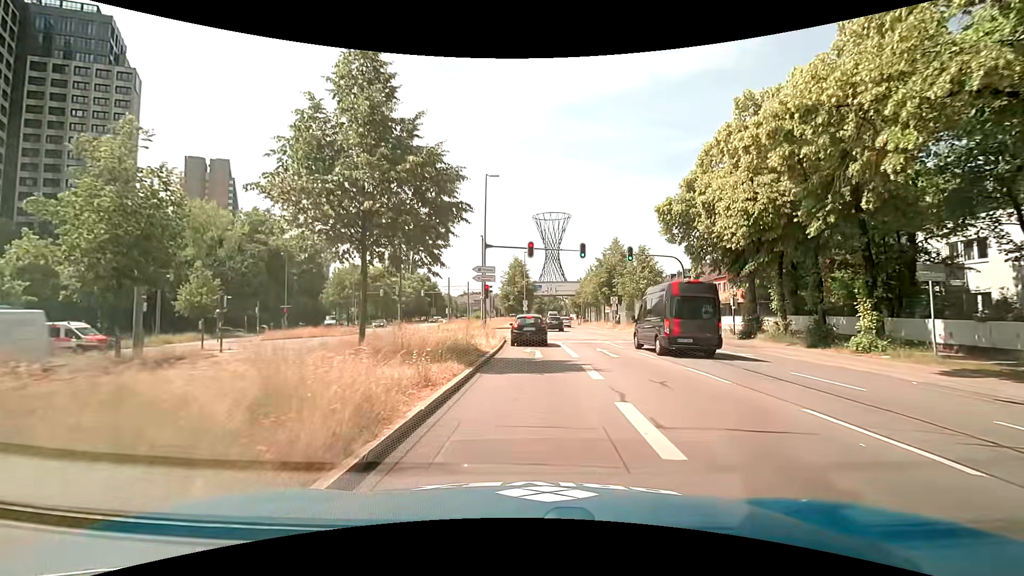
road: primary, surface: asphalt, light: Day
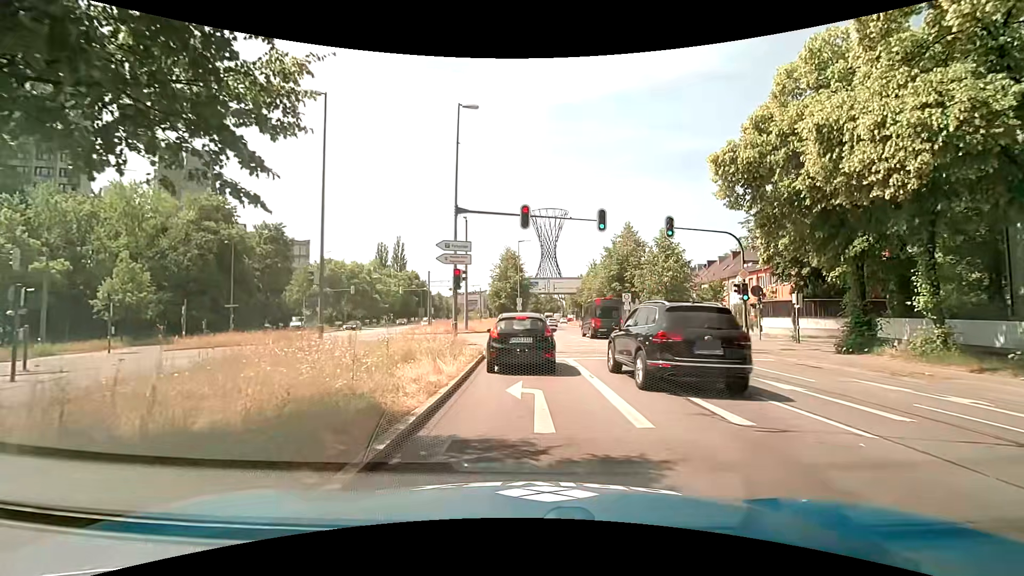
(0.0, +10.1) m; 0°
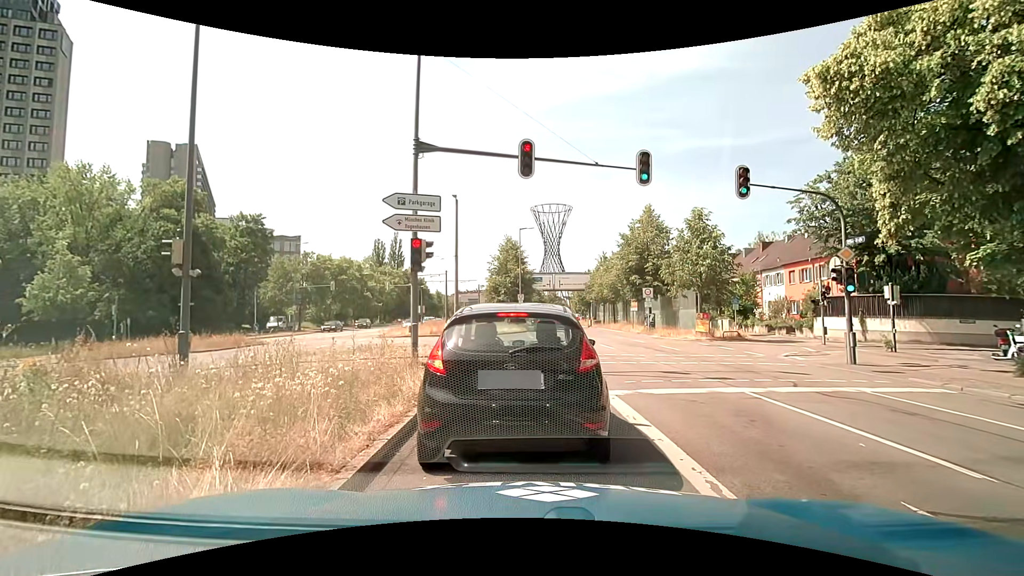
(0.0, +7.2) m; -1°
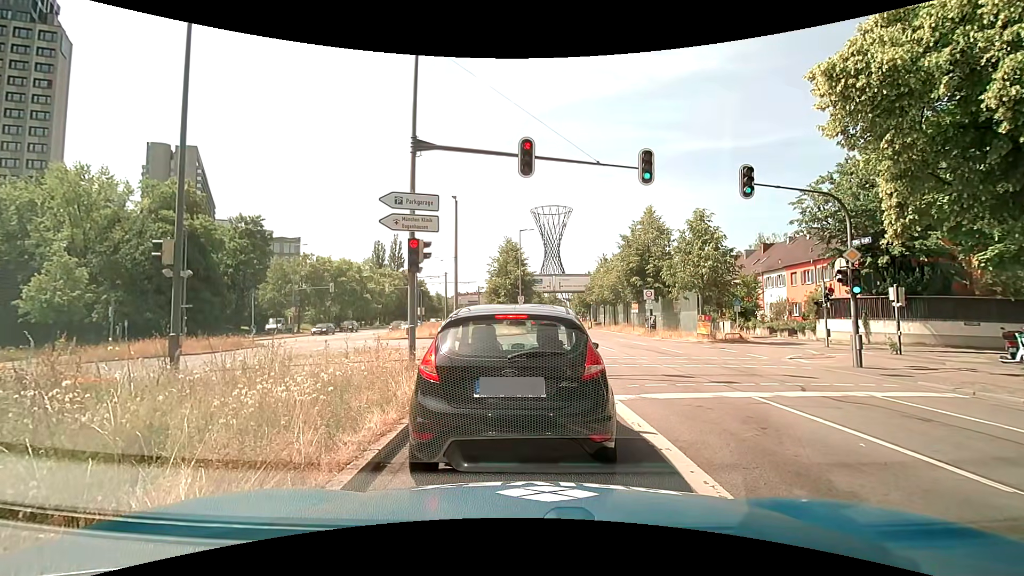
(0.0, +0.3) m; 0°
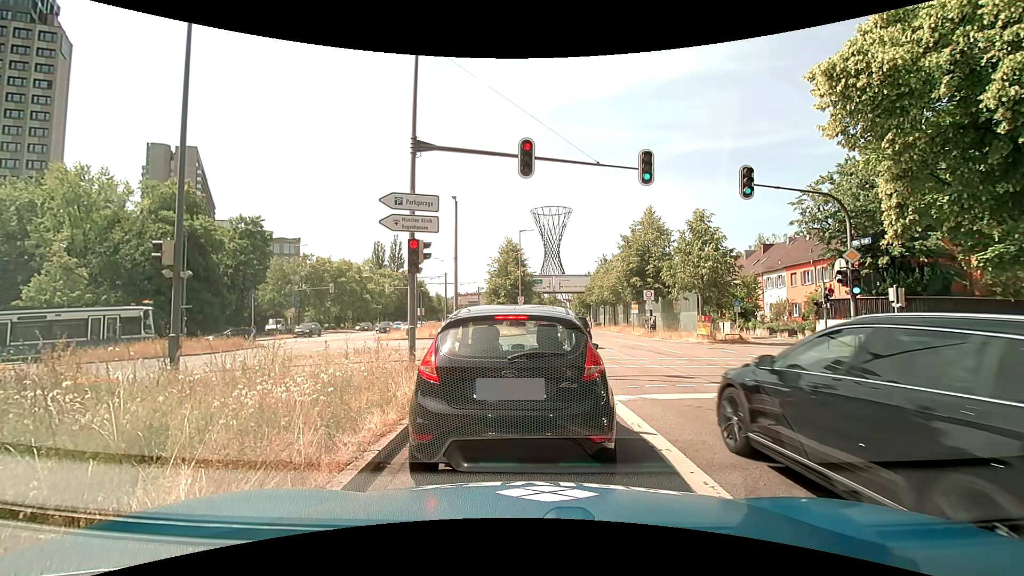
(0.0, +0.1) m; 0°
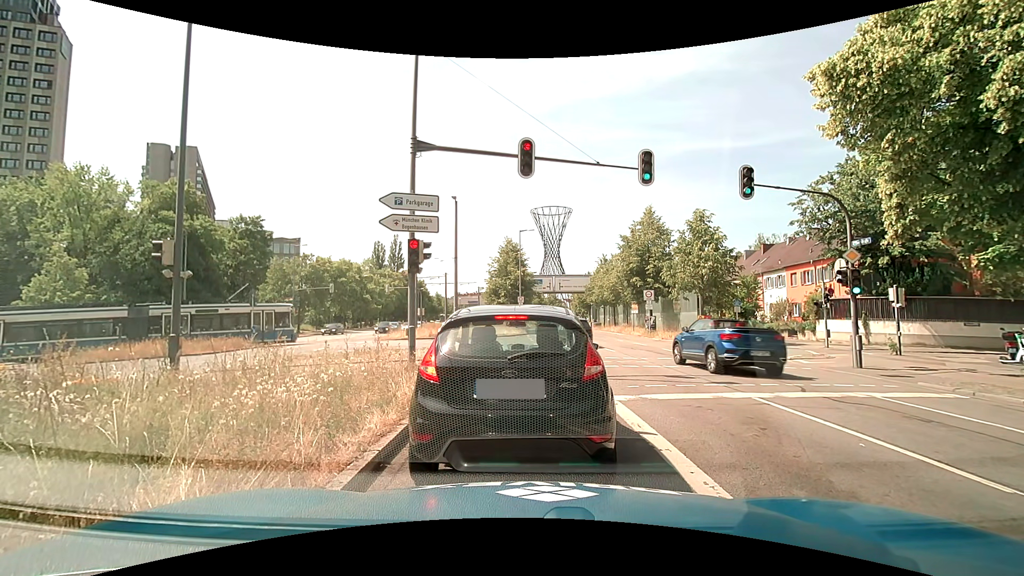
(0.0, 0.0) m; 0°
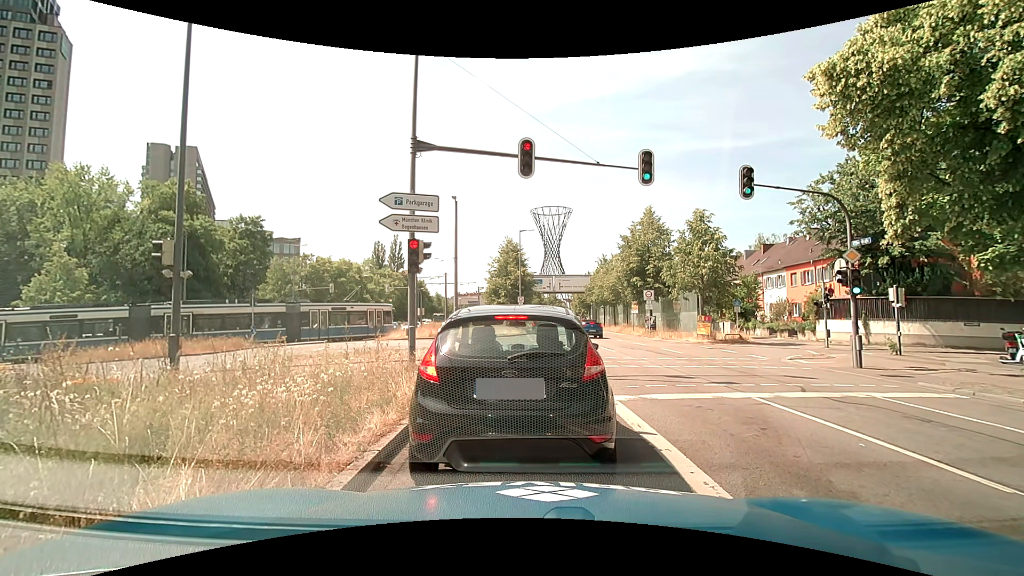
(0.0, 0.0) m; 0°
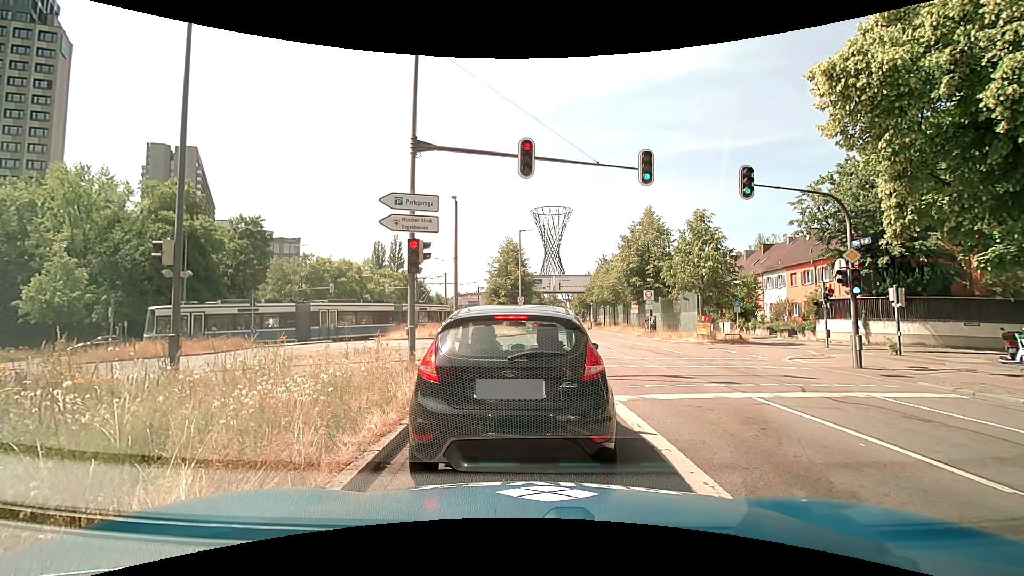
(0.0, 0.0) m; 0°
